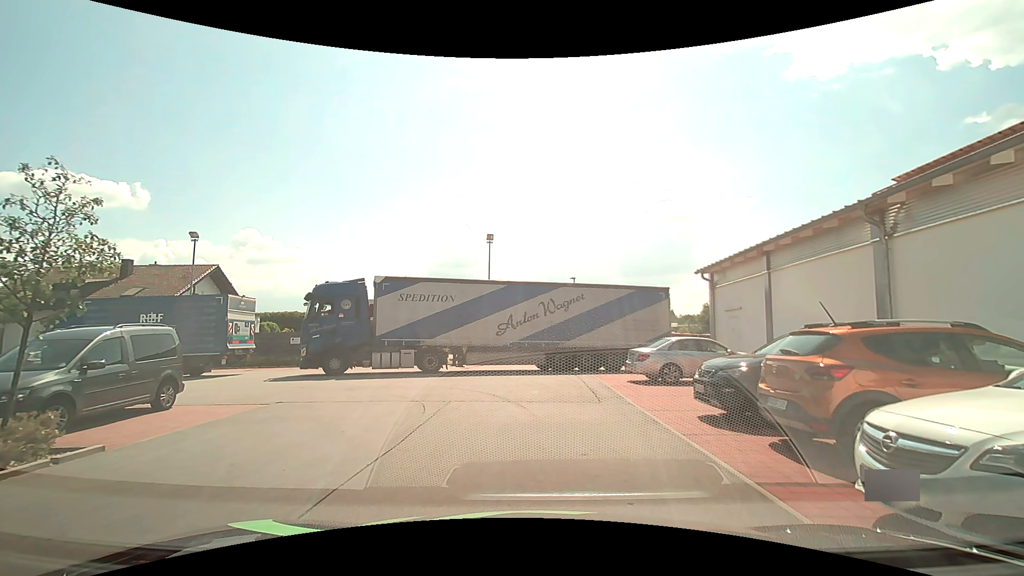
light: Day
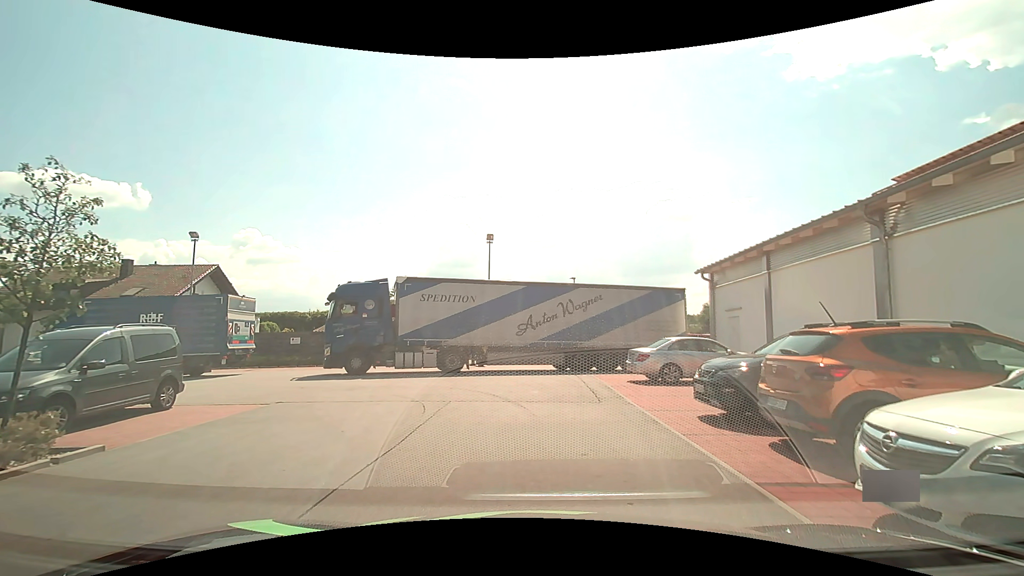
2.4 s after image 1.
(0.0, 0.0) m; 0°
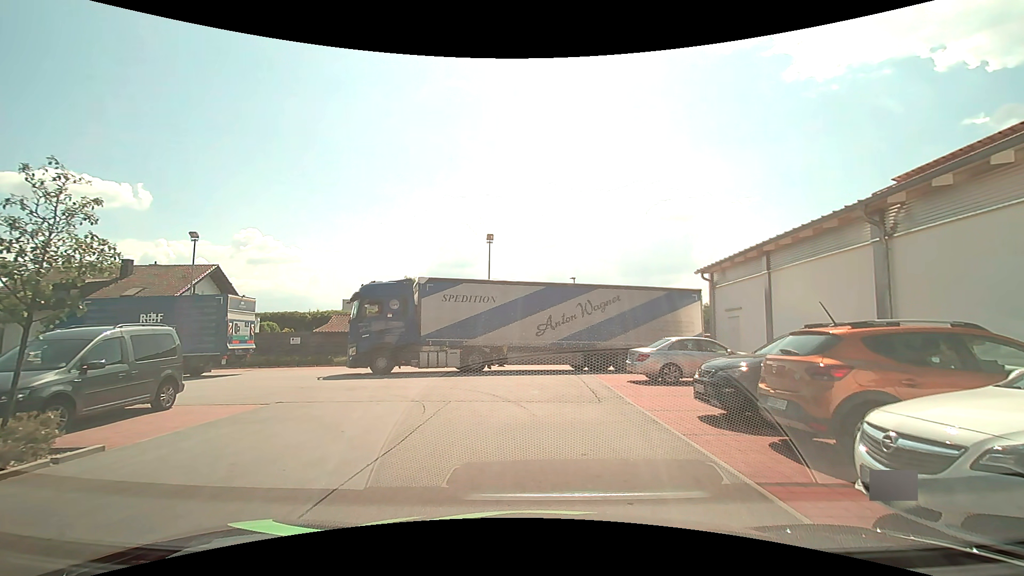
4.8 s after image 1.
(0.0, 0.0) m; 0°
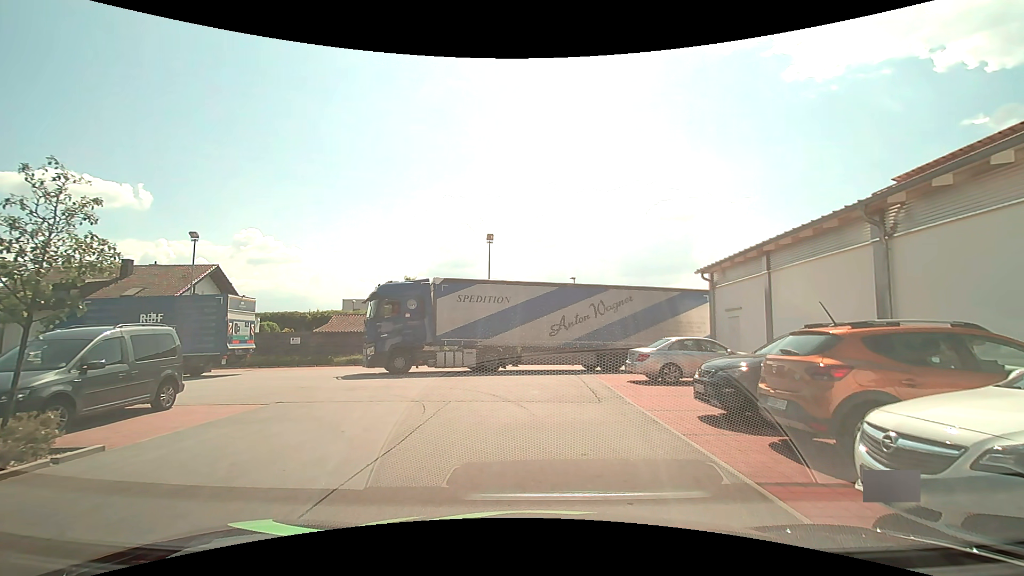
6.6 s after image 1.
(0.0, 0.0) m; 0°
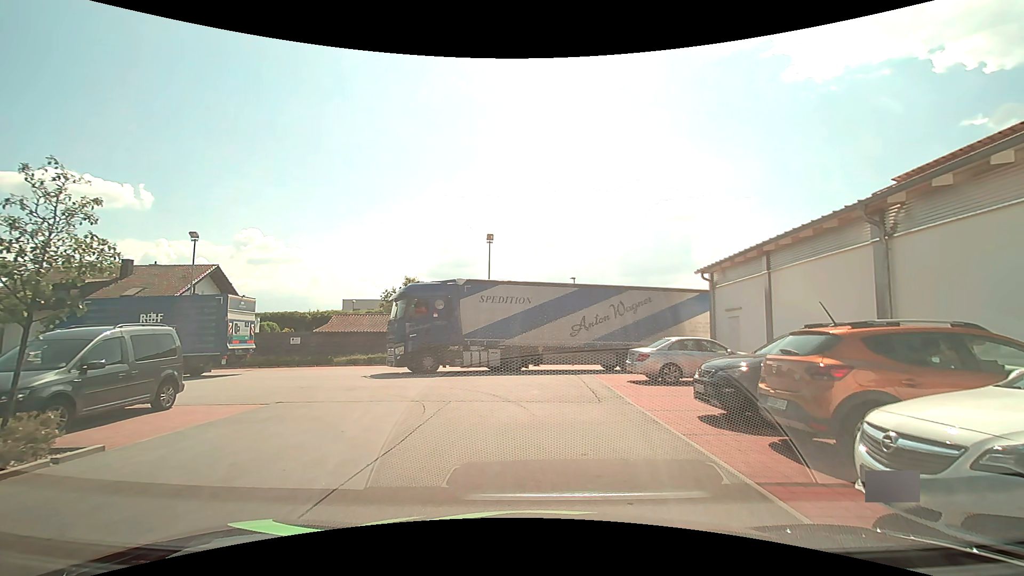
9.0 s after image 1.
(0.0, 0.0) m; 0°
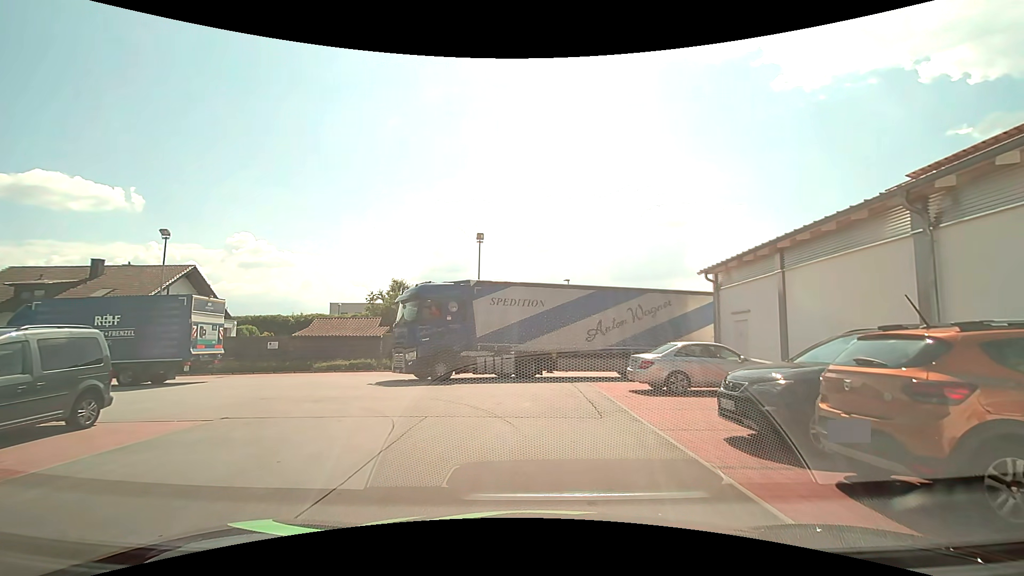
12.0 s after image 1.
(0.0, +1.6) m; 0°
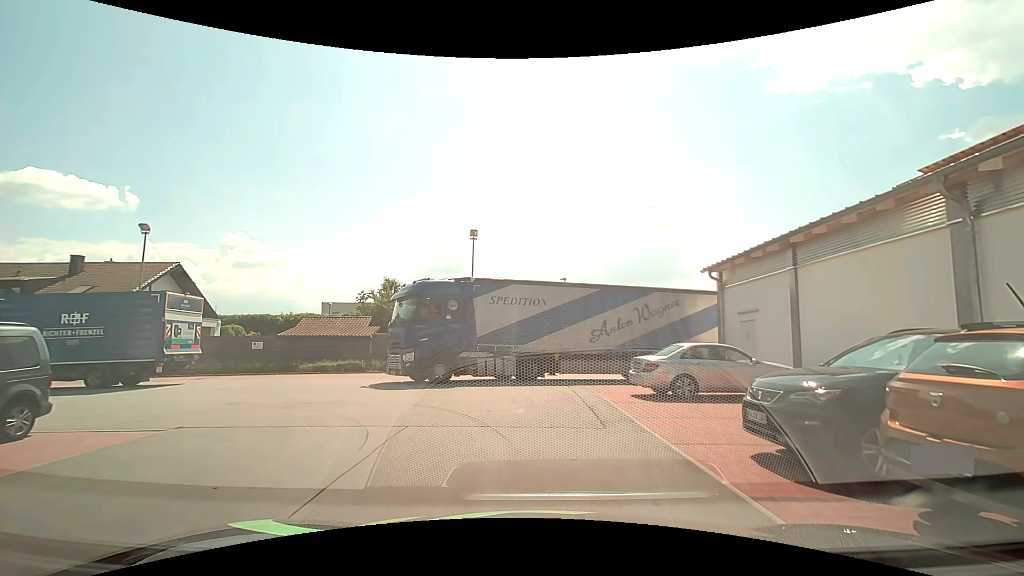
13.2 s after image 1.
(0.0, +1.1) m; 0°
